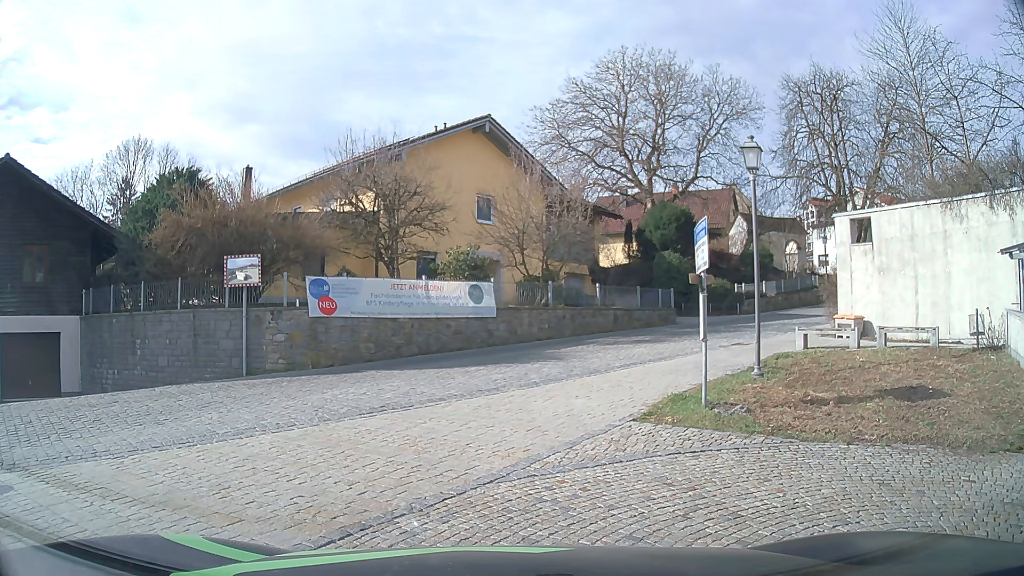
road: tertiary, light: Day
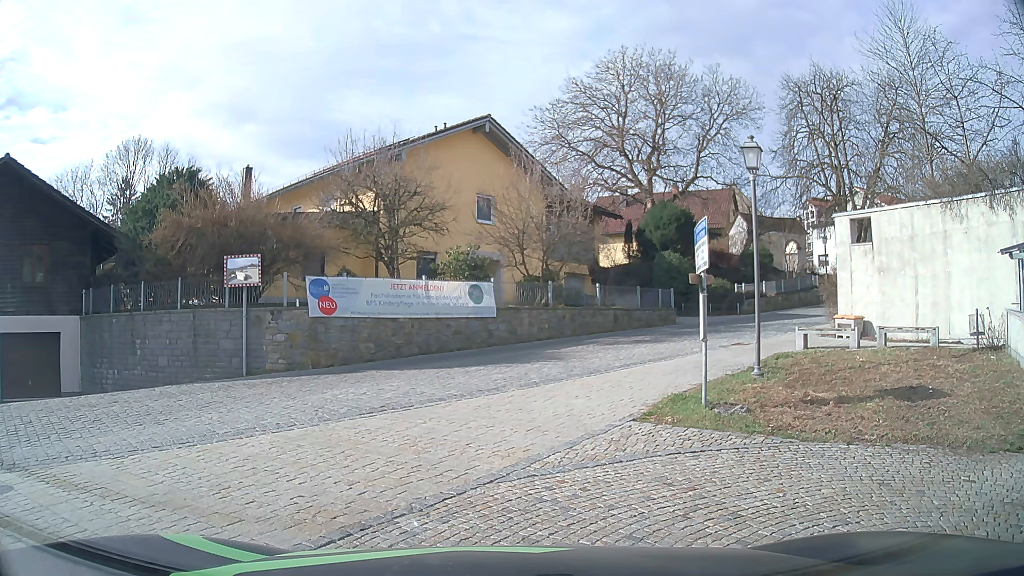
(0.0, 0.0) m; 0°
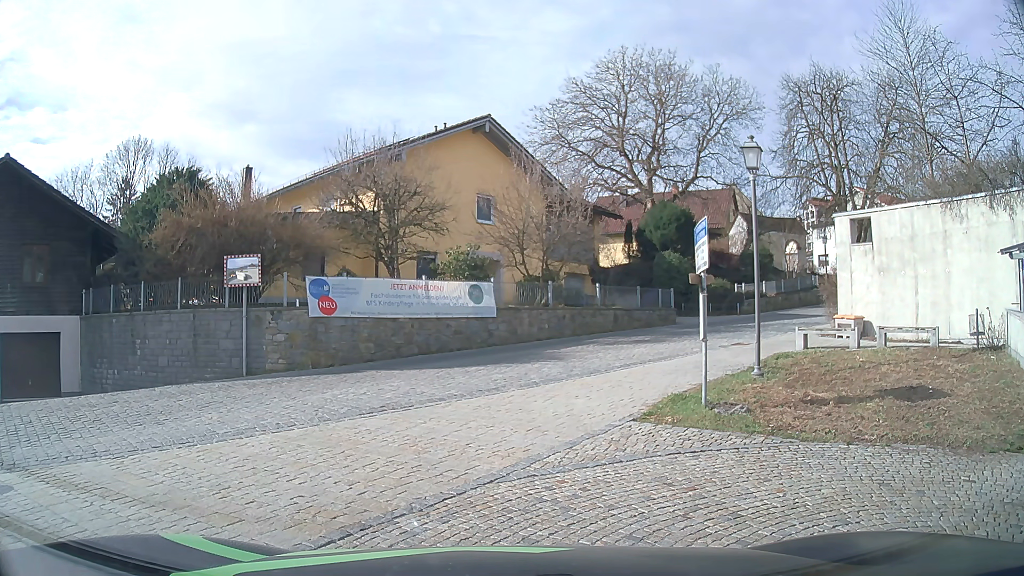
(0.0, 0.0) m; 0°
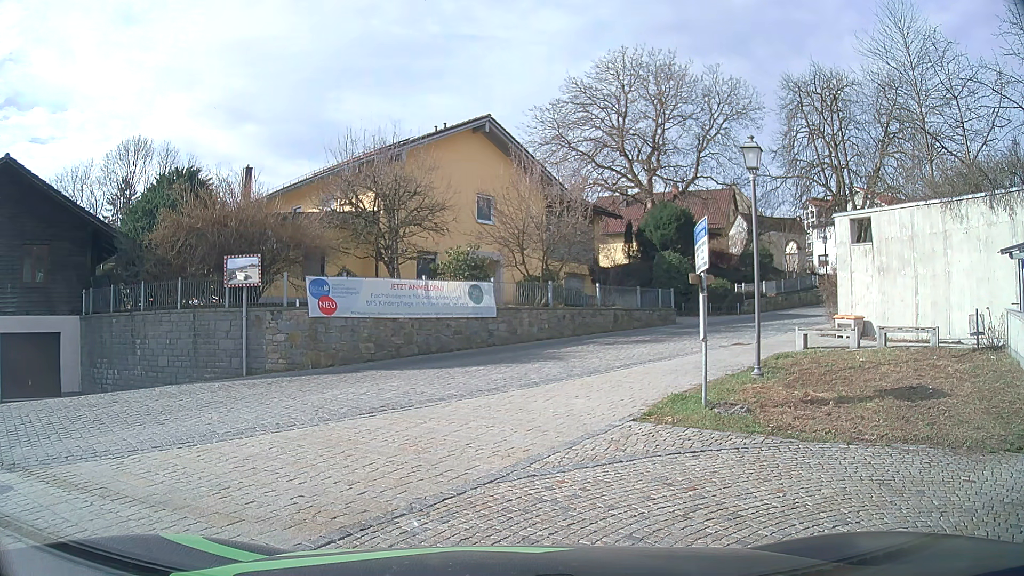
(0.0, 0.0) m; 0°
